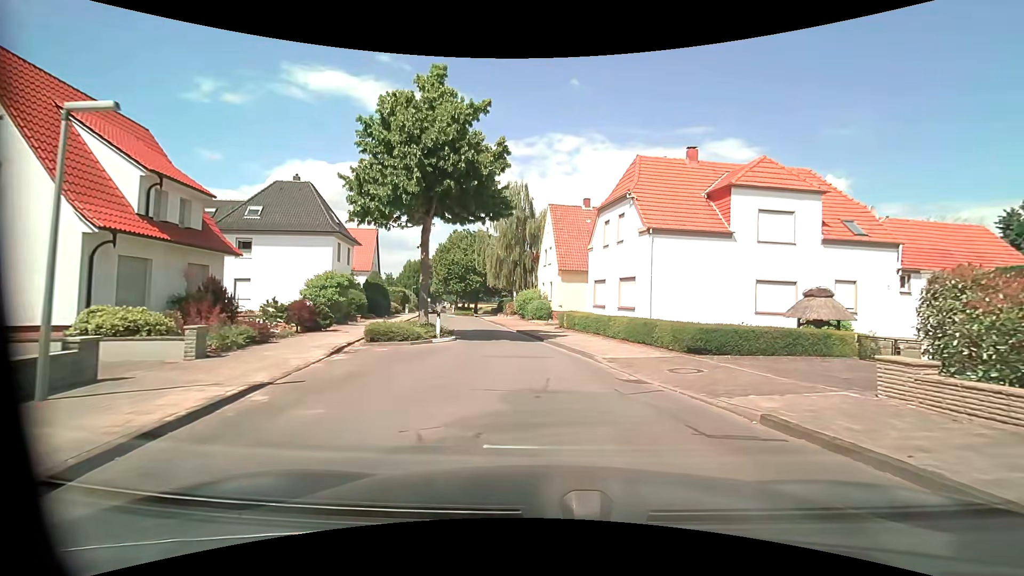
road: unclassified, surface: asphalt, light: Day
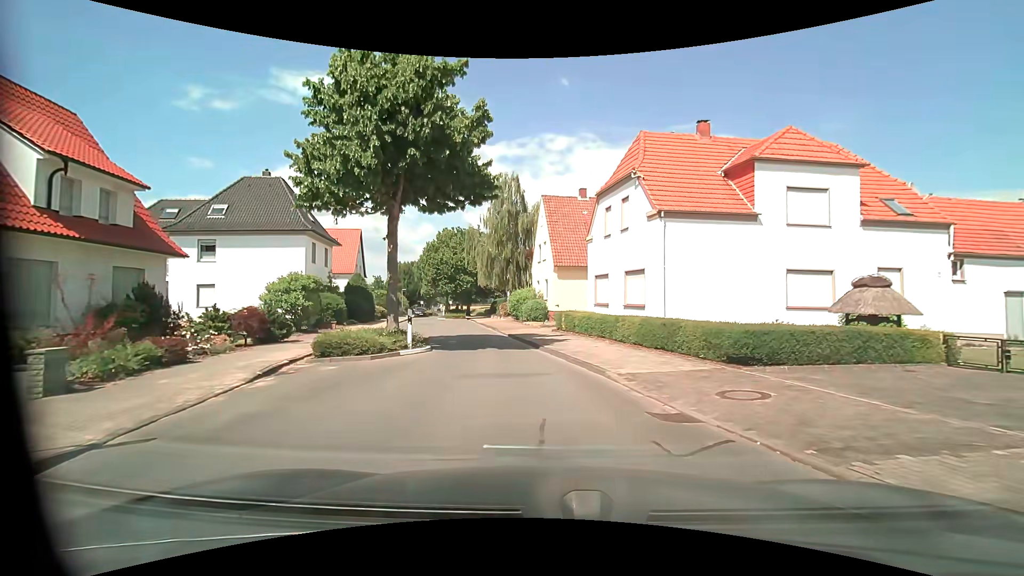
(+0.1, +3.4) m; +2°
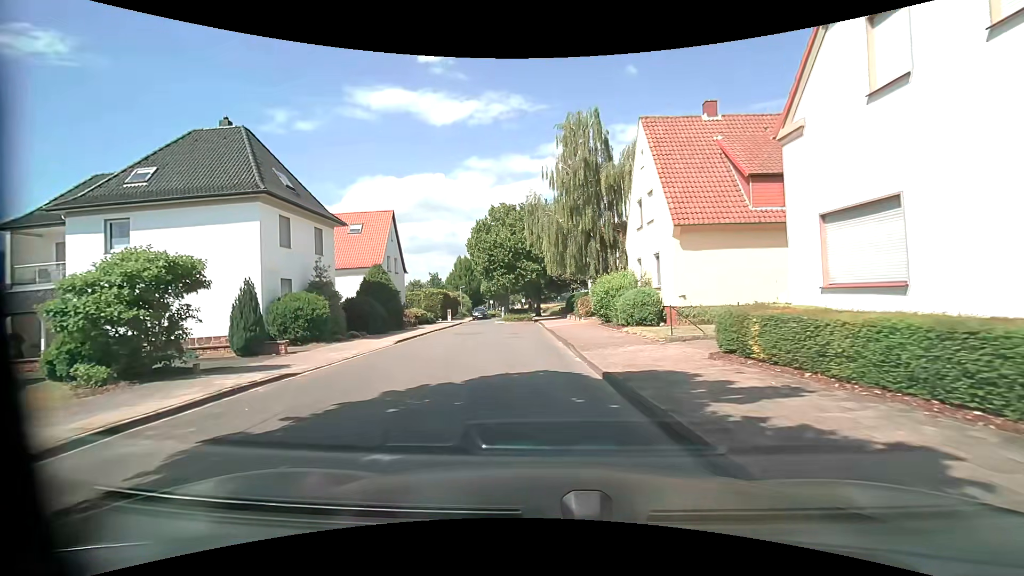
(-1.2, +14.9) m; -9°
(-1, +10) (-2, +20) (-4, +30) (-6, +39) (-6, +49) (-4, +59) (-4, +69) (-5, +79) (-6, +89) (-7, +99) m
